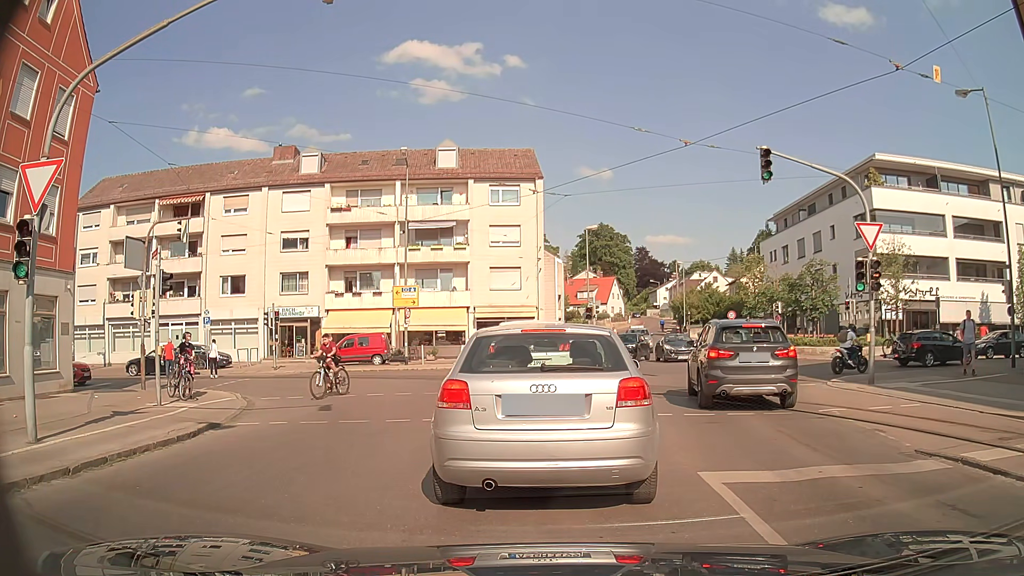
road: tertiary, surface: asphalt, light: Day
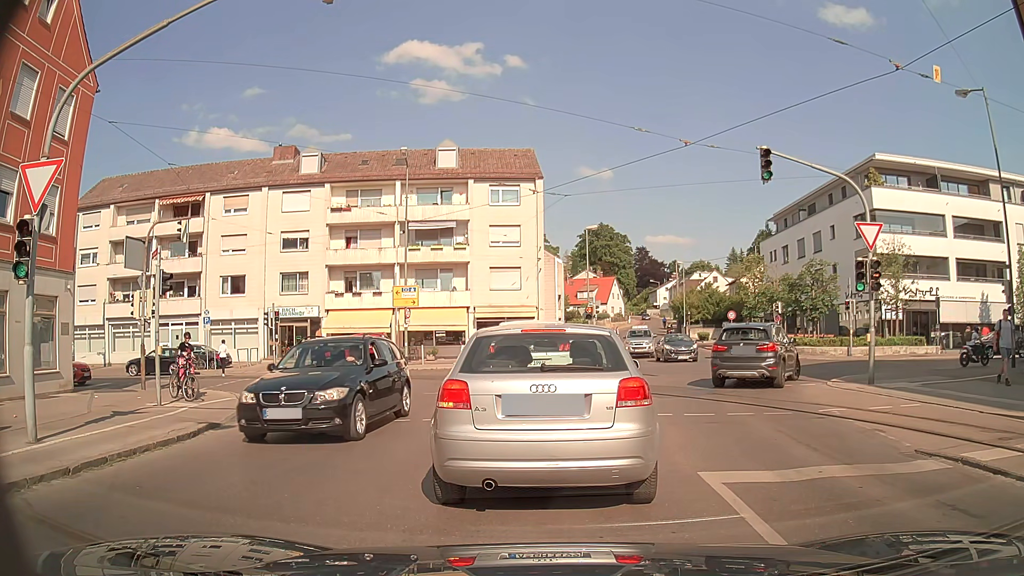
(0.0, 0.0) m; 0°
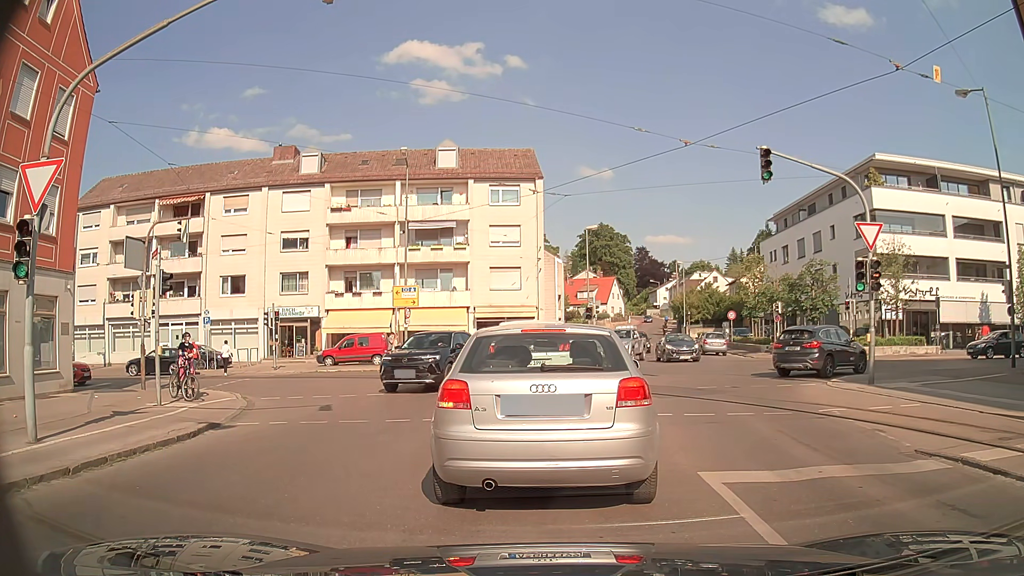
(0.0, 0.0) m; 0°
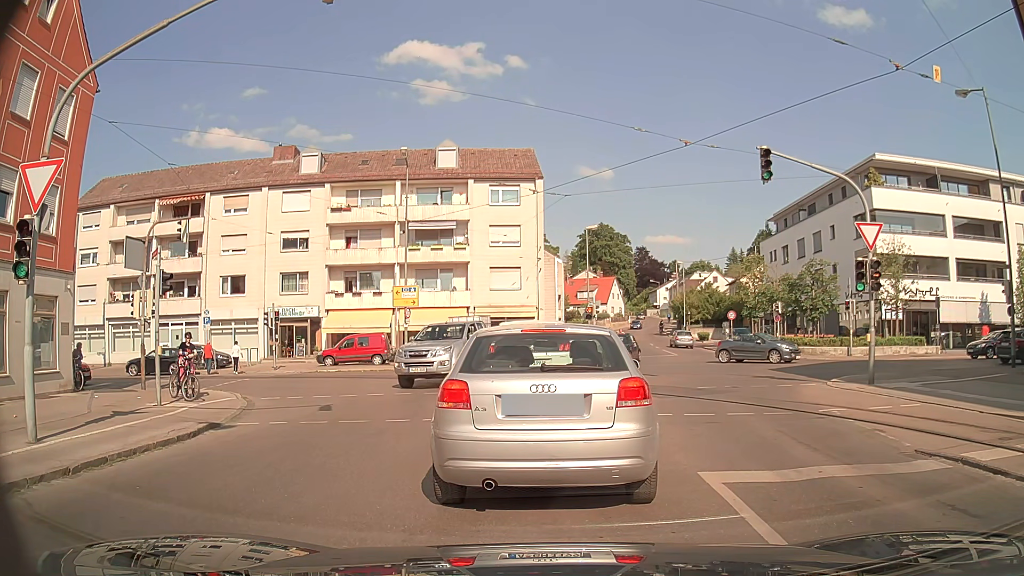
(0.0, 0.0) m; 0°
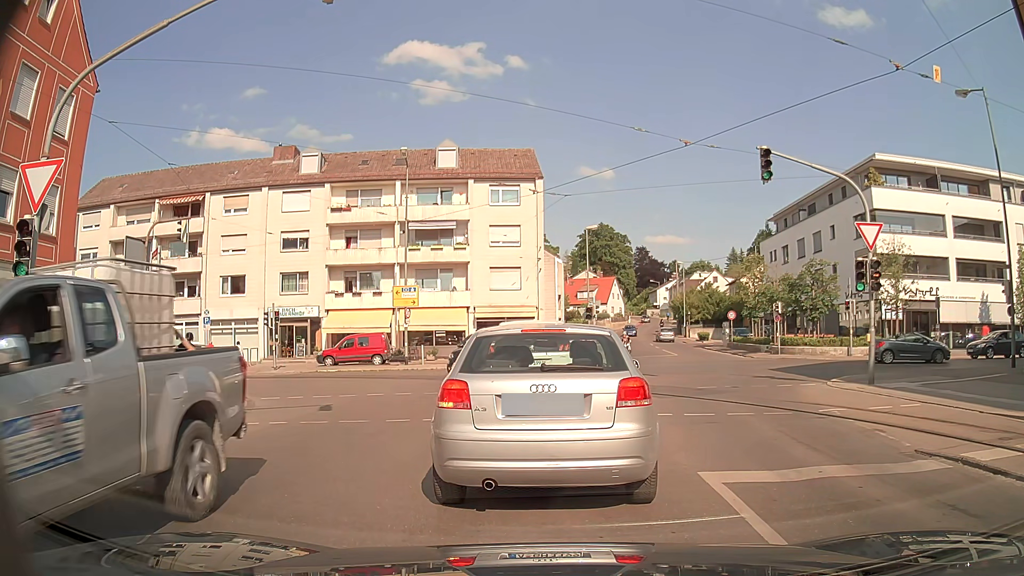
(0.0, 0.0) m; 0°
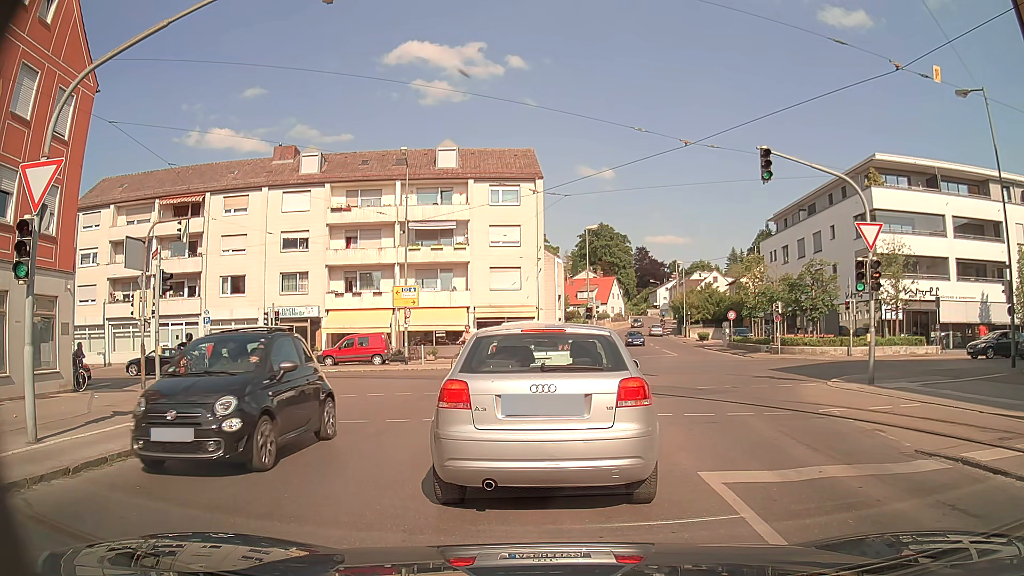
(0.0, 0.0) m; 0°
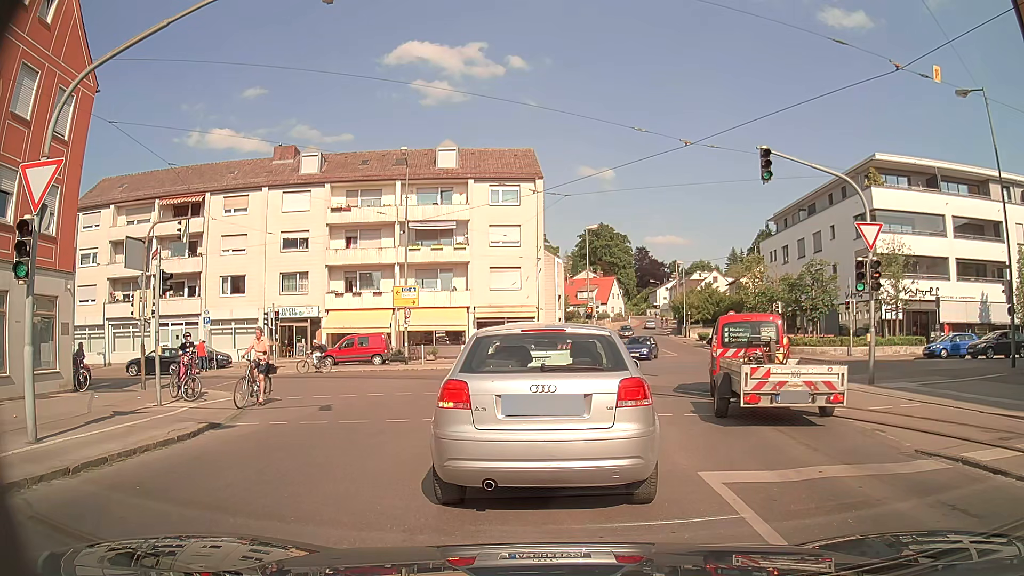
(0.0, 0.0) m; 0°
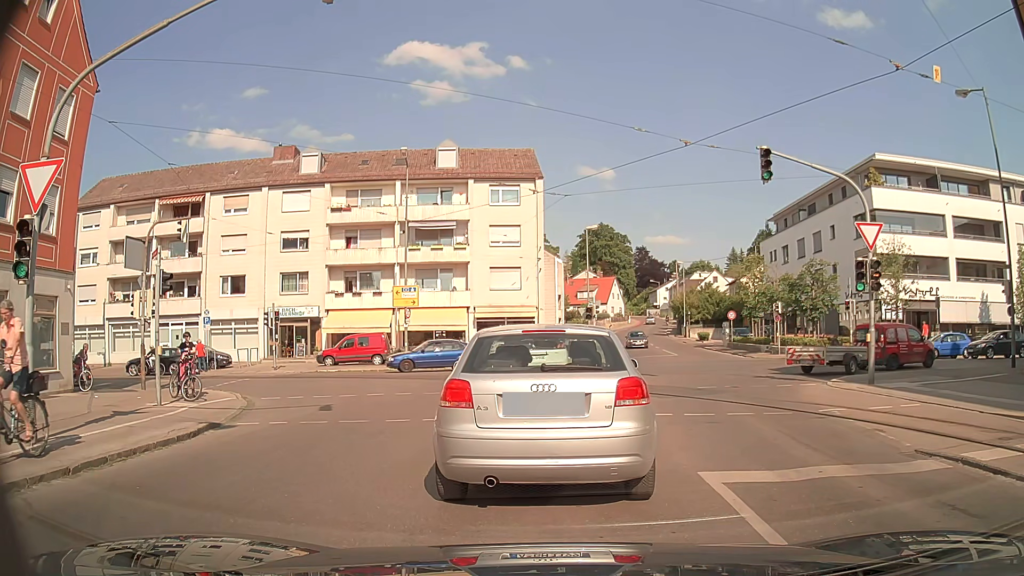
(0.0, 0.0) m; 0°
(0, +10) (0, +20) (-6, +28) (-15, +30) (-25, +30) (-35, +29) (-45, +27) (-55, +25) (-65, +23) (-74, +21) m
